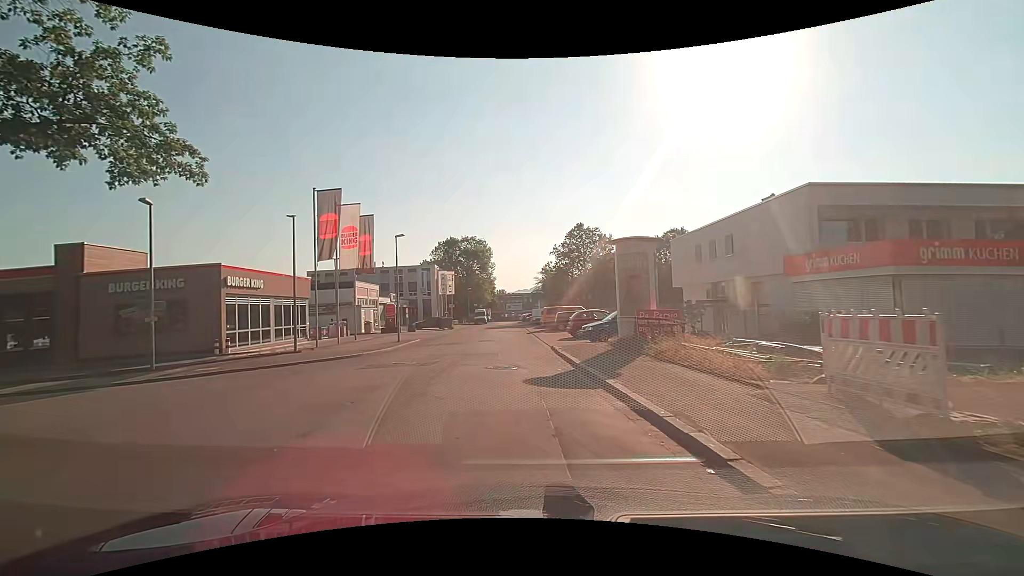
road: unclassified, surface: asphalt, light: Day
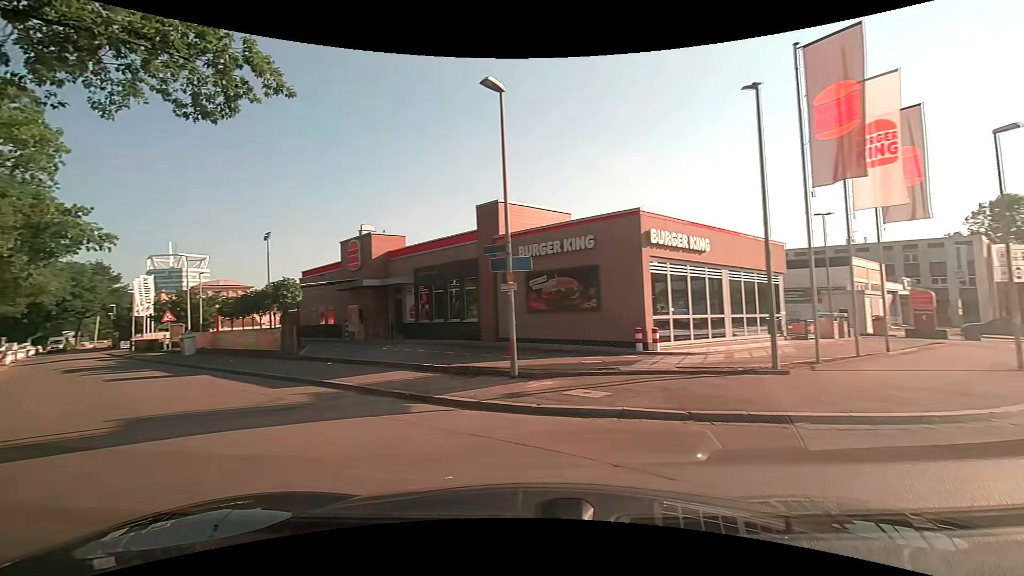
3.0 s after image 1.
(-4.4, +12.3) m; -50°
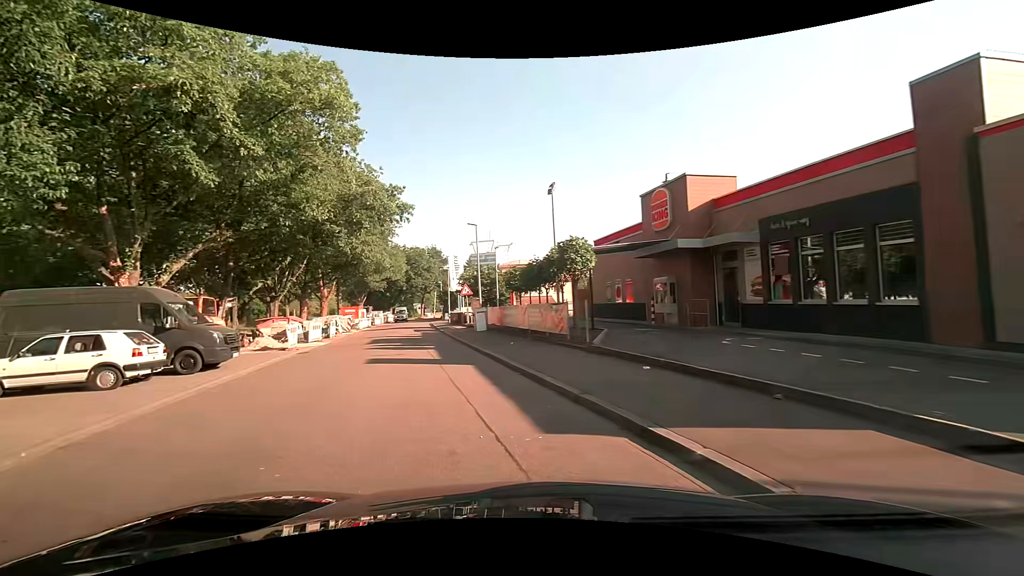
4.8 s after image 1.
(-2.4, +8.1) m; -31°
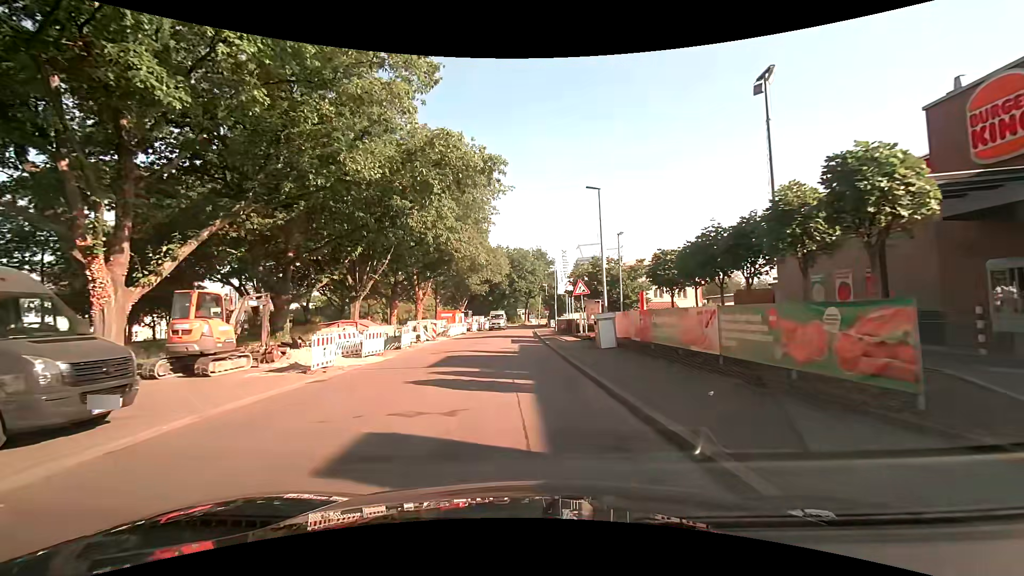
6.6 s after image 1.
(-1.3, +9.7) m; -12°
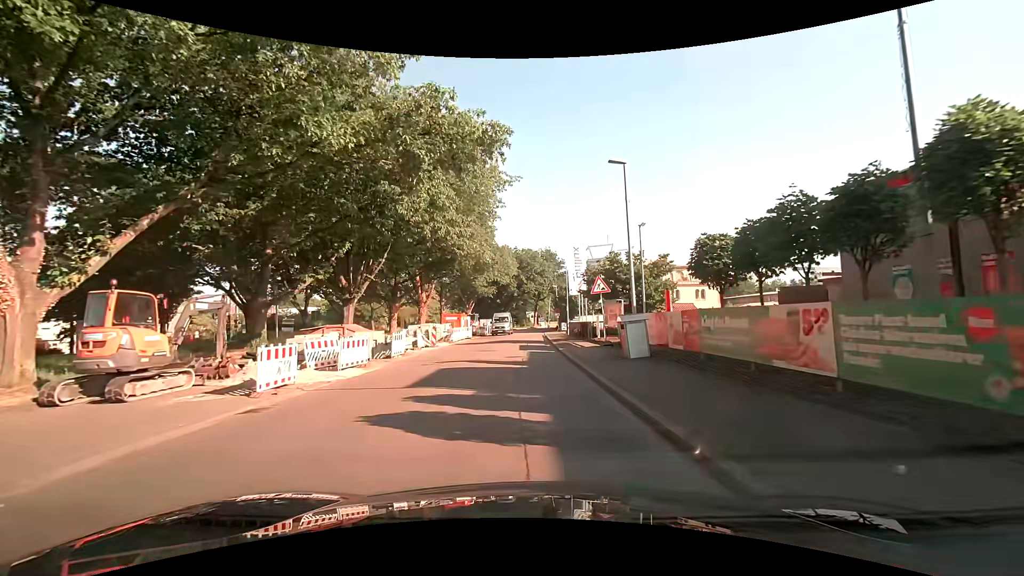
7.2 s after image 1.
(0.0, +3.6) m; 0°
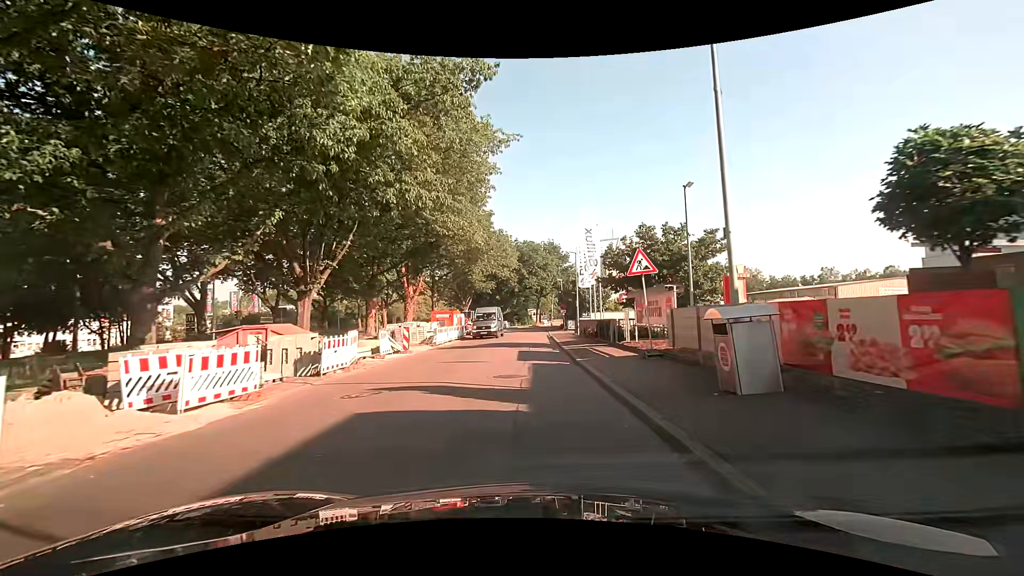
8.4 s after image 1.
(0.0, +7.7) m; 0°
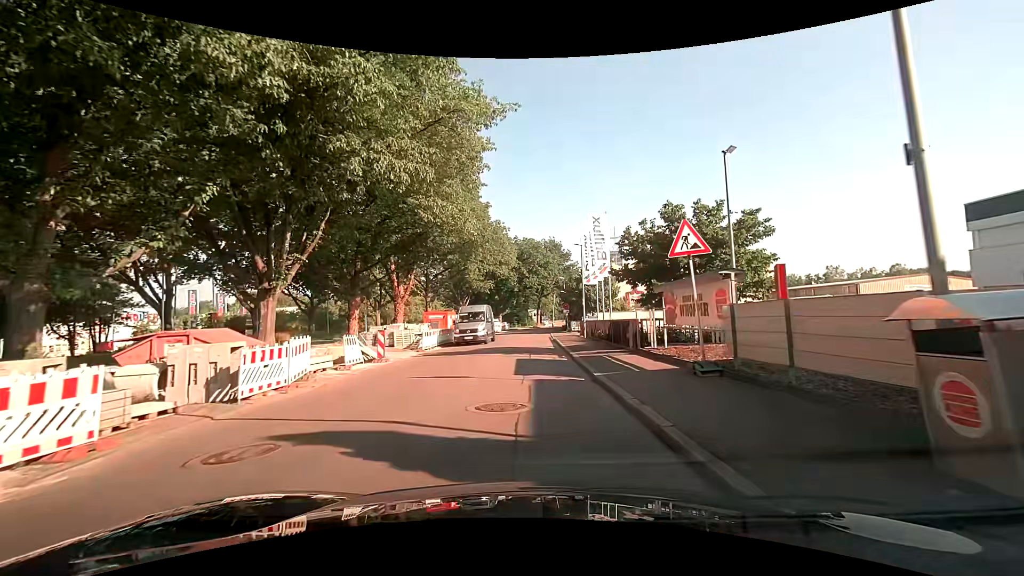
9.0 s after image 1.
(+0.1, +4.1) m; +1°
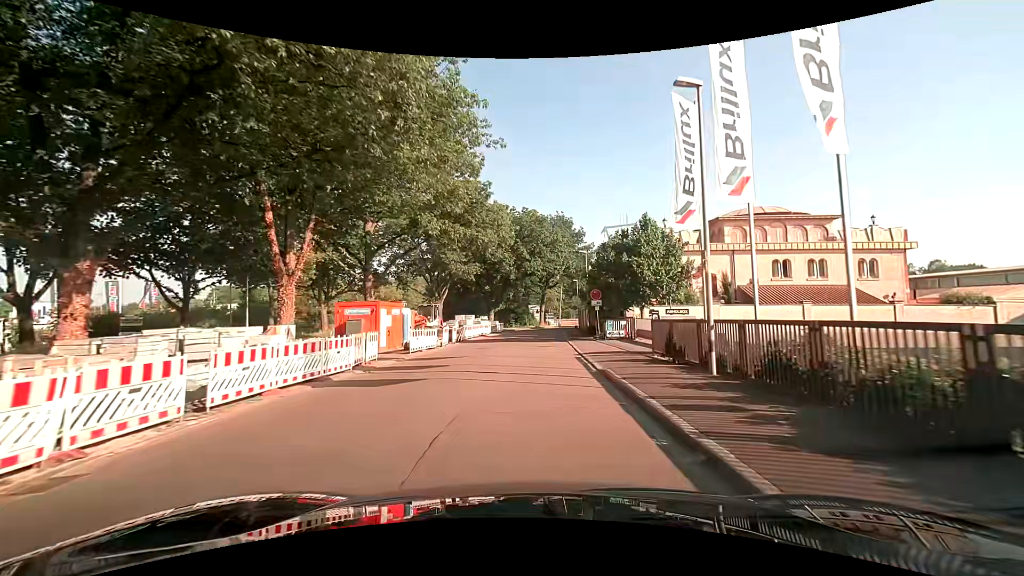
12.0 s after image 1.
(-0.2, +23.0) m; -1°
